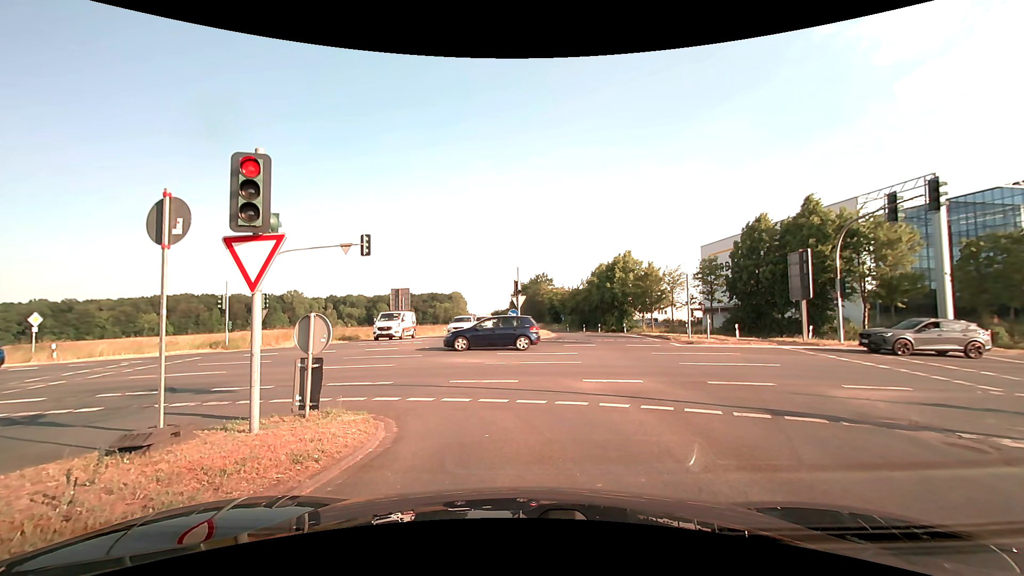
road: secondary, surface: asphalt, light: Day
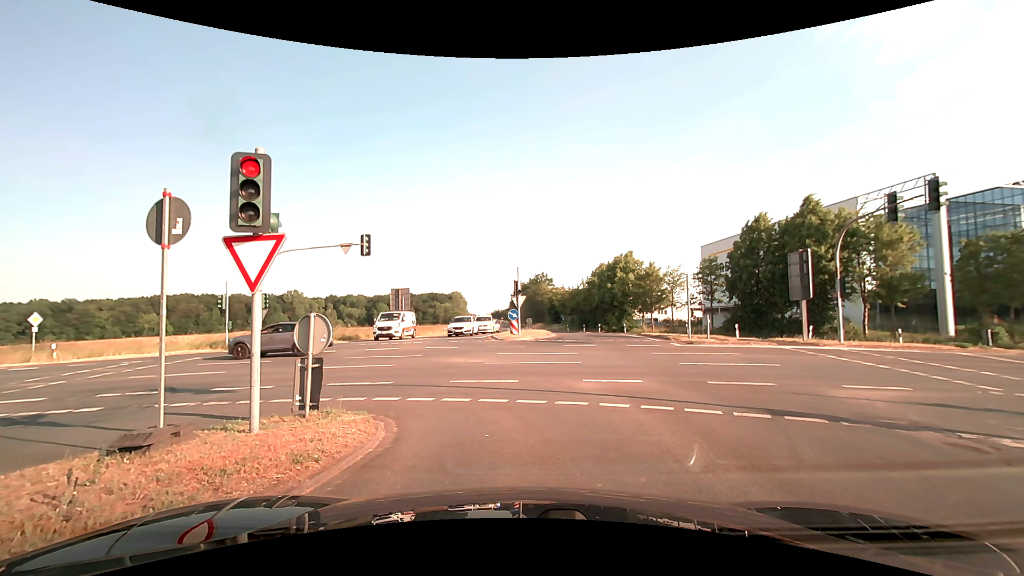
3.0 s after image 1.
(0.0, 0.0) m; 0°
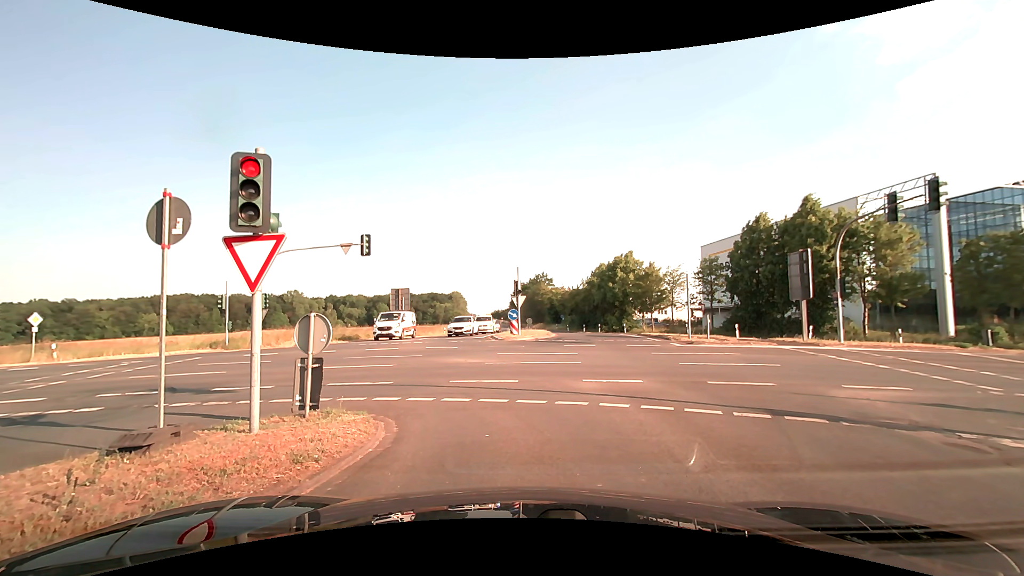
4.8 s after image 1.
(0.0, 0.0) m; 0°
(0, +10) (-5, +19) (-13, +24) (-23, +26) (-33, +26) (-43, +27) (-53, +28) (-63, +28) (-73, +29) (-83, +29) m
